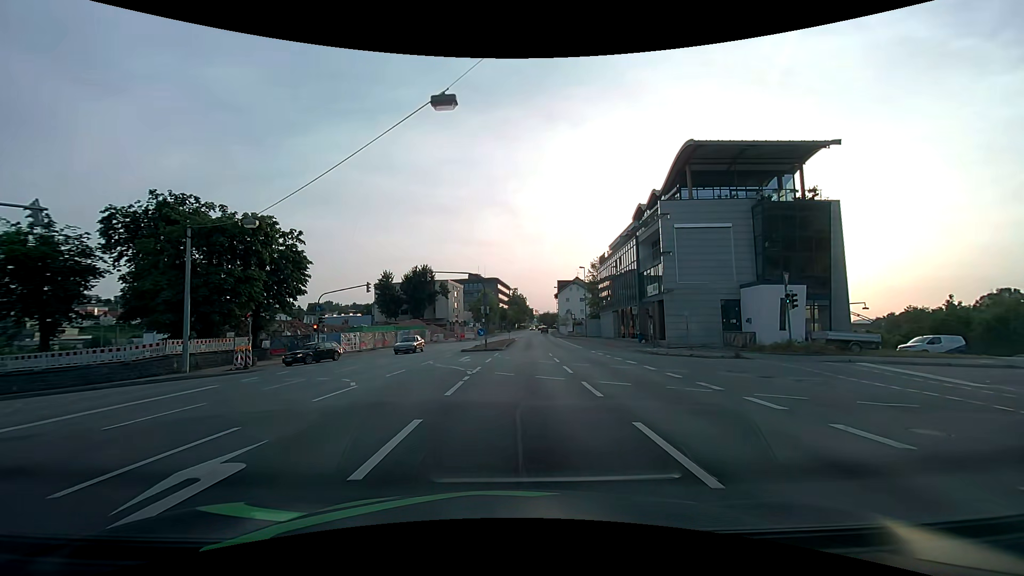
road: primary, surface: asphalt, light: Day
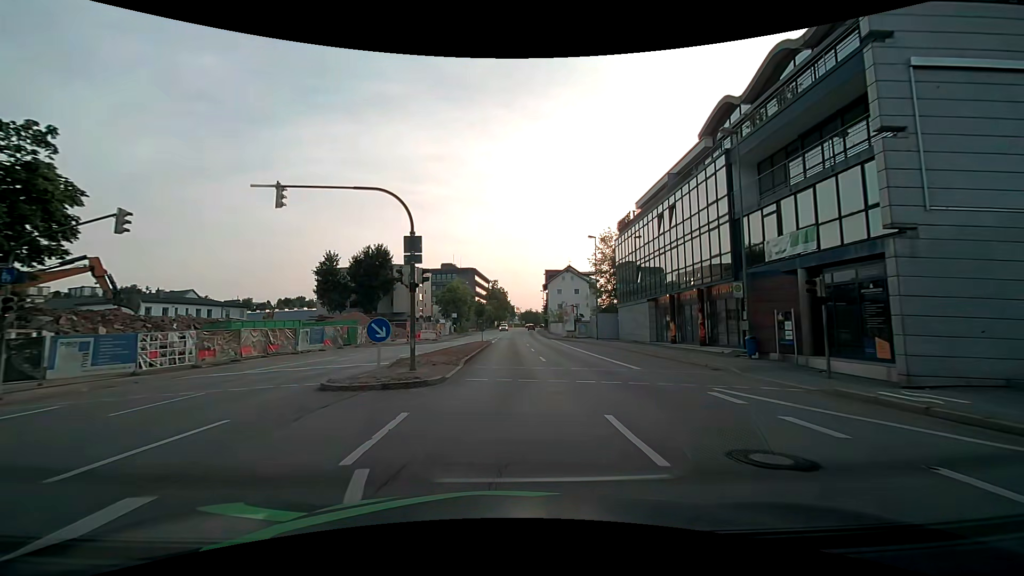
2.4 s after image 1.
(+0.6, +24.3) m; +2°
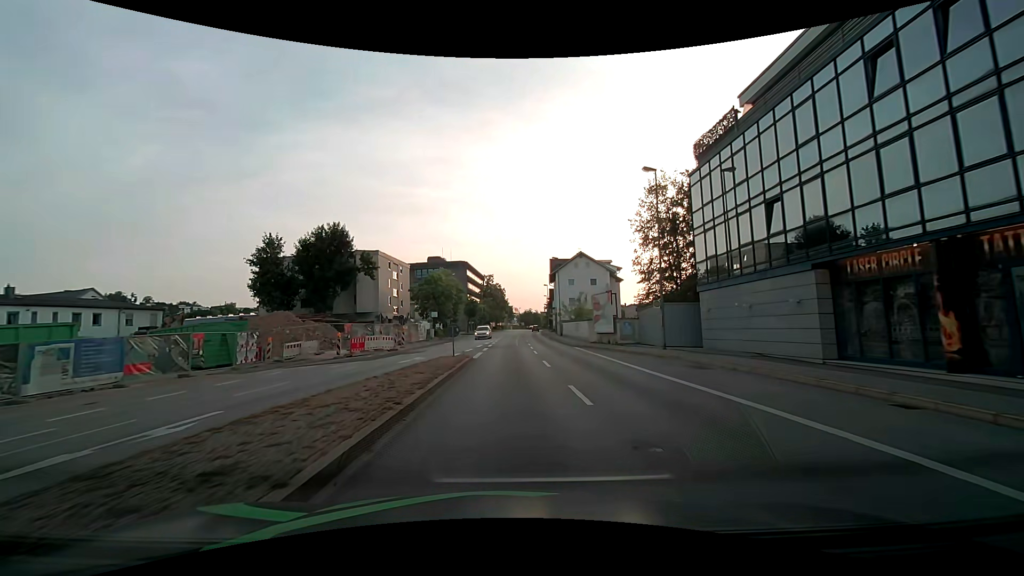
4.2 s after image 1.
(0.0, +21.4) m; 0°
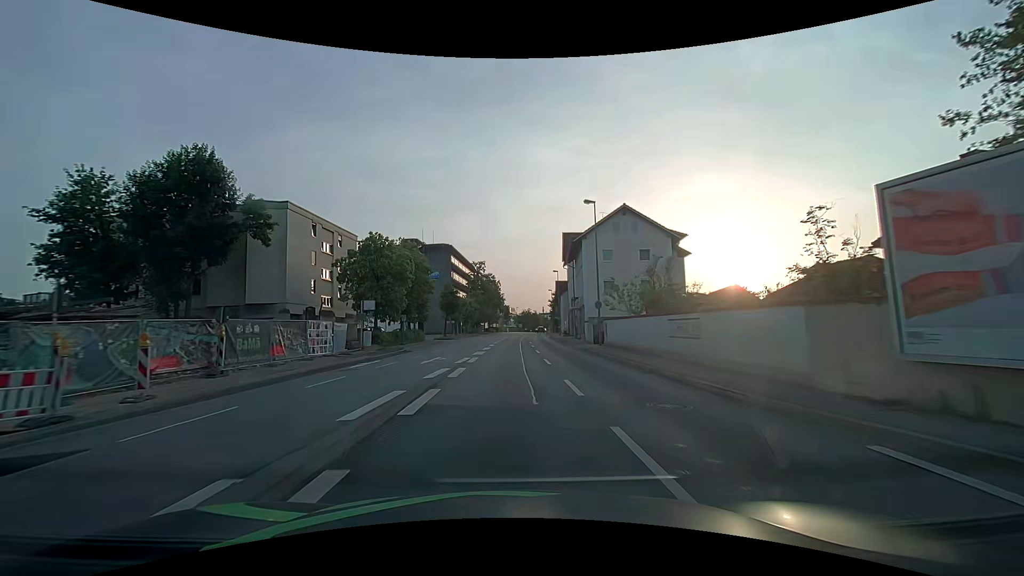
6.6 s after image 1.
(0.0, +29.4) m; 0°
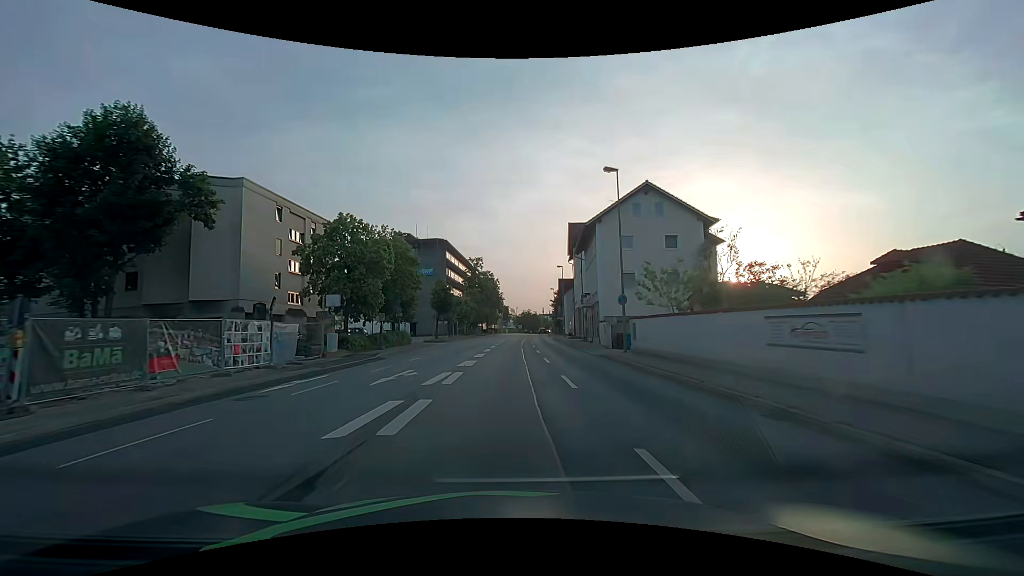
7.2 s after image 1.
(0.0, +7.4) m; 0°
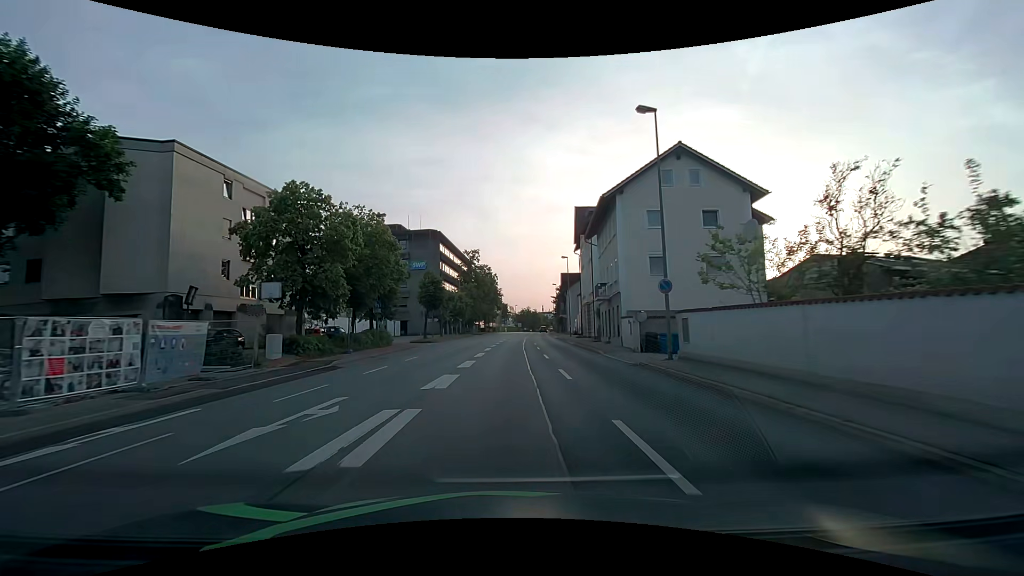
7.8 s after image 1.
(0.0, +7.5) m; 0°
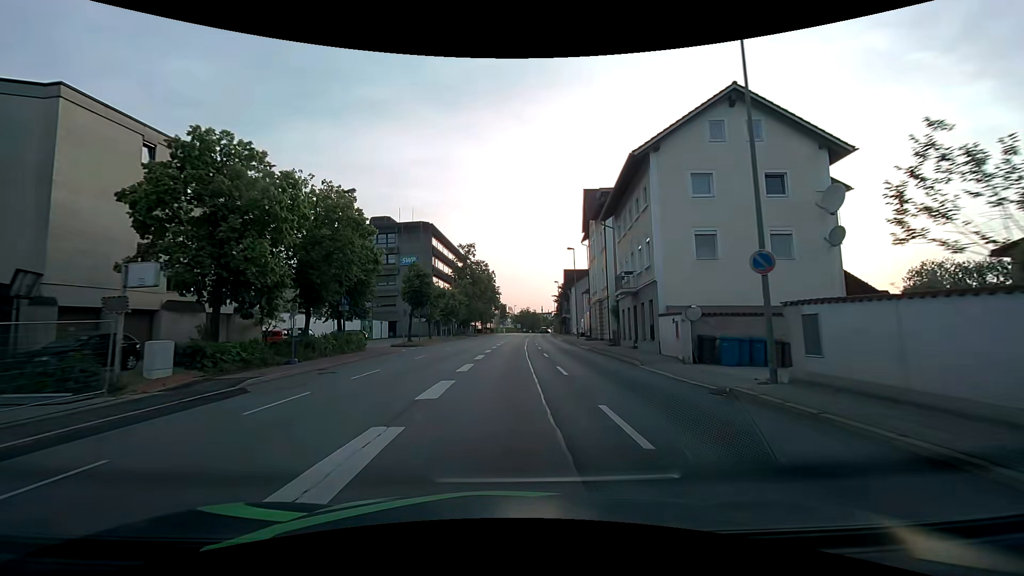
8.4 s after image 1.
(0.0, +7.5) m; 0°
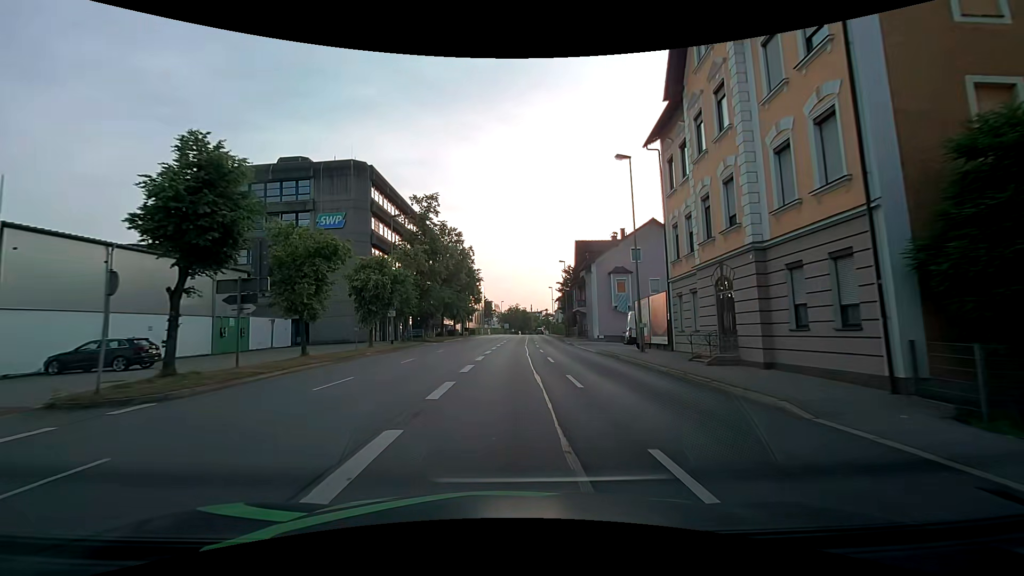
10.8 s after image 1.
(+0.3, +30.1) m; +1°
(0, +10) (0, +20) (+1, +30) (+1, +40) (+1, +50) (+2, +60) (+2, +70) (+3, +80) (+3, +90) (+4, +100) m
